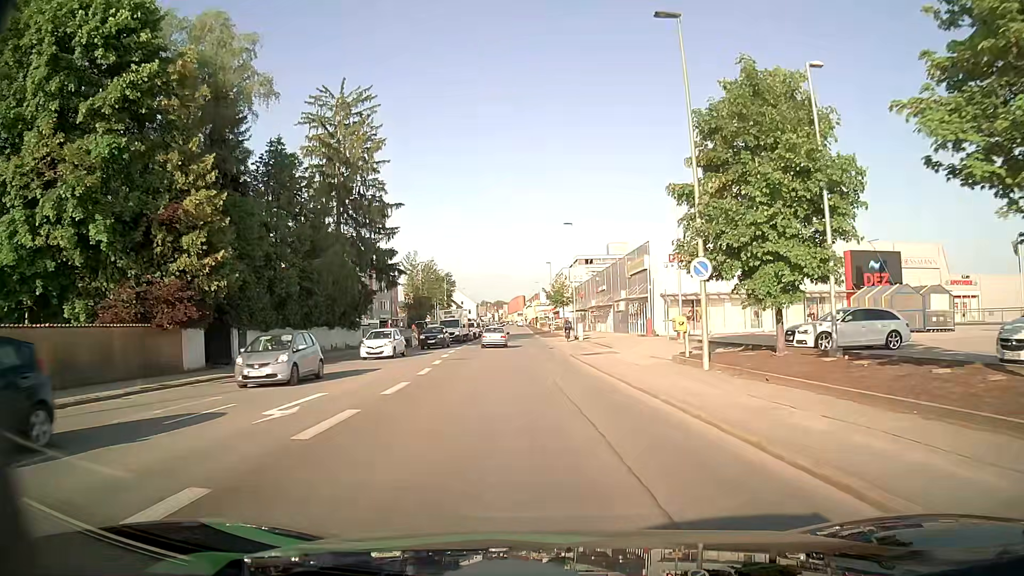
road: tertiary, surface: asphalt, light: Day
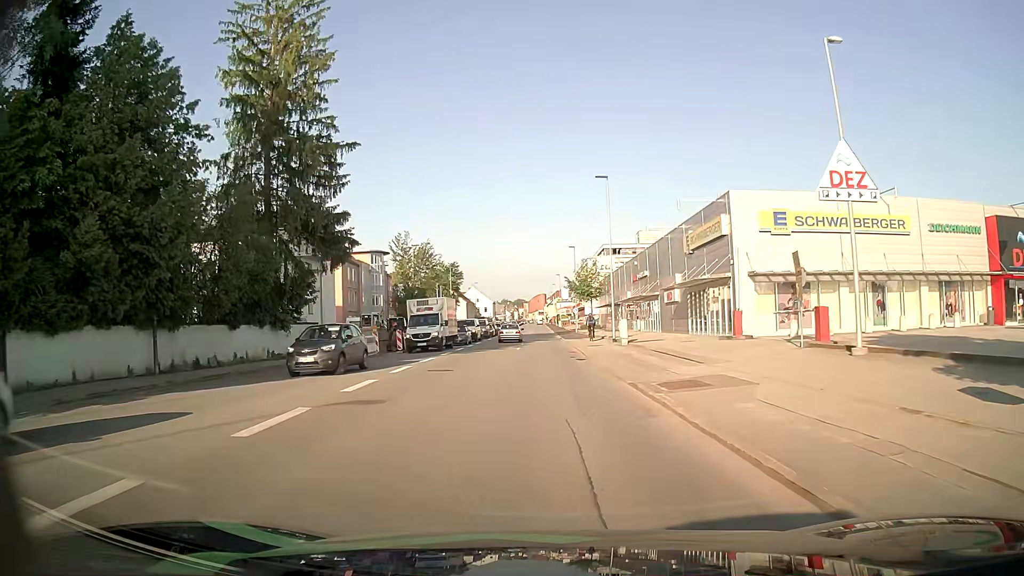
(-0.4, +18.4) m; -2°
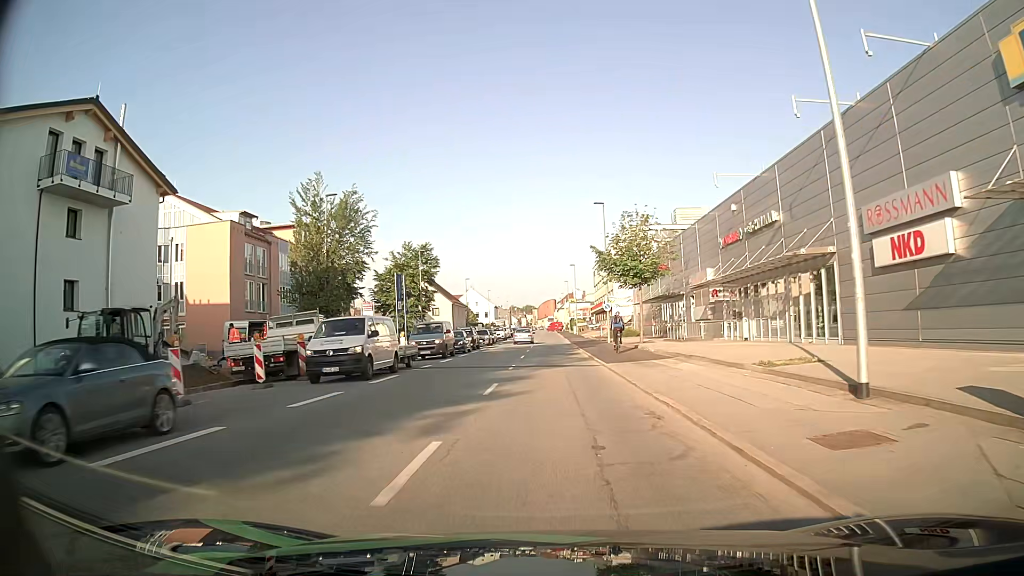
(-0.4, +32.3) m; -1°
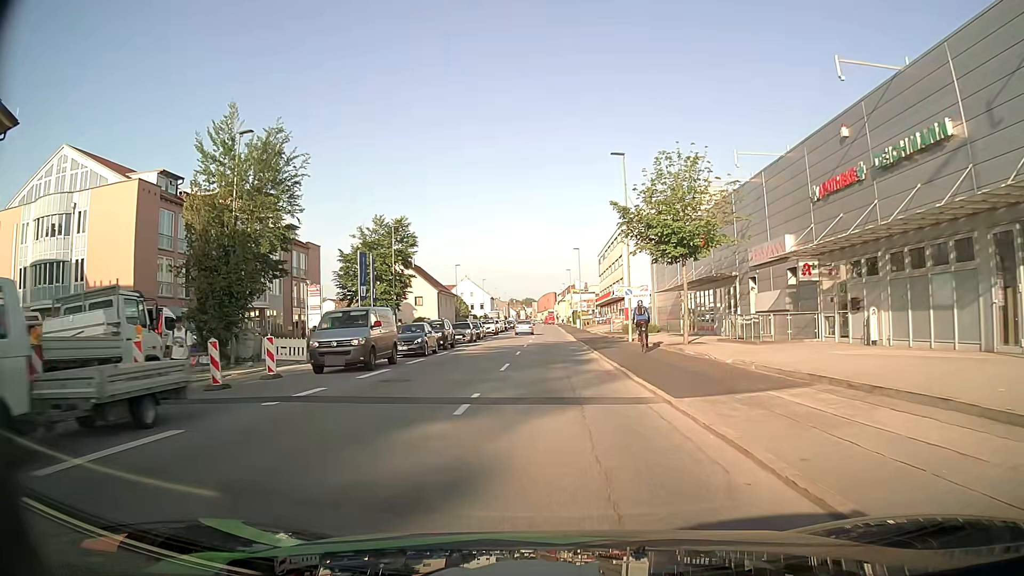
(0.0, +13.2) m; 0°
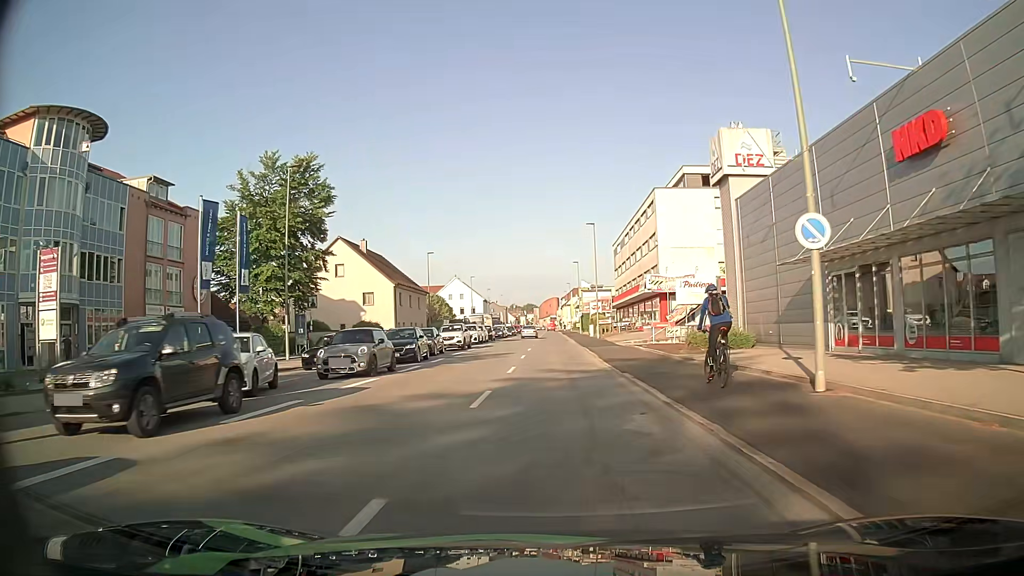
(-0.1, +25.9) m; -1°
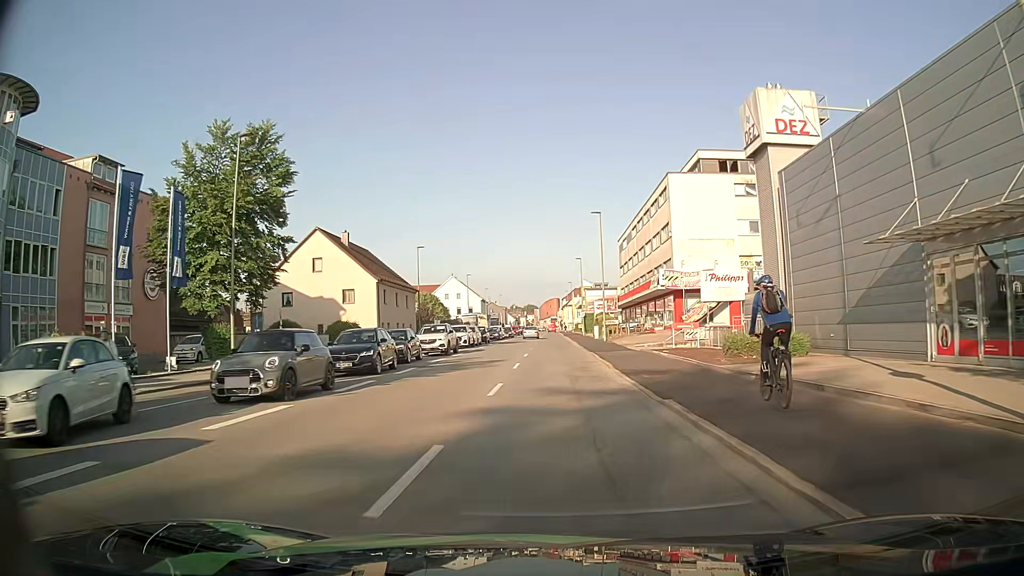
(0.0, +6.5) m; +1°
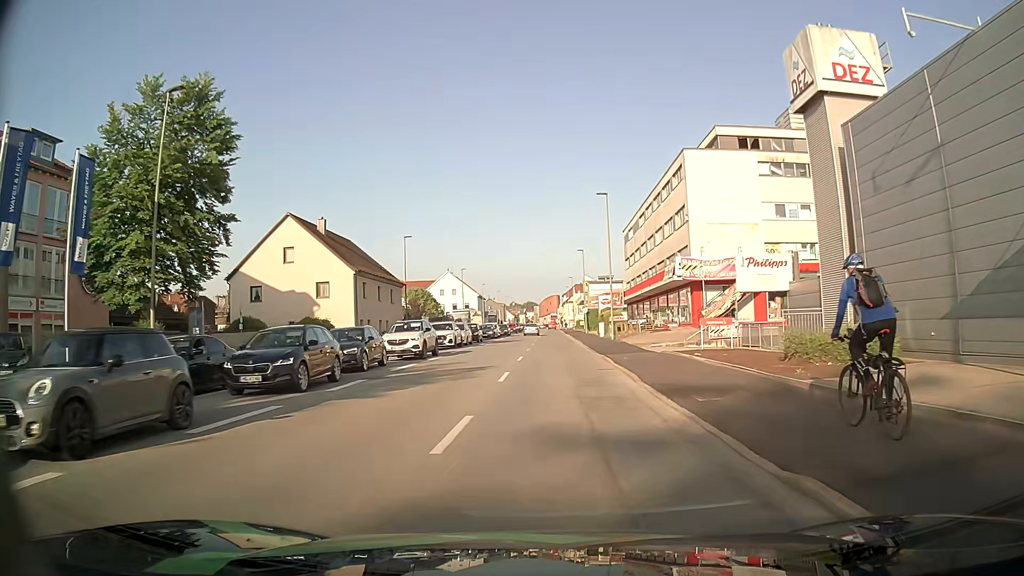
(0.0, +6.6) m; 0°
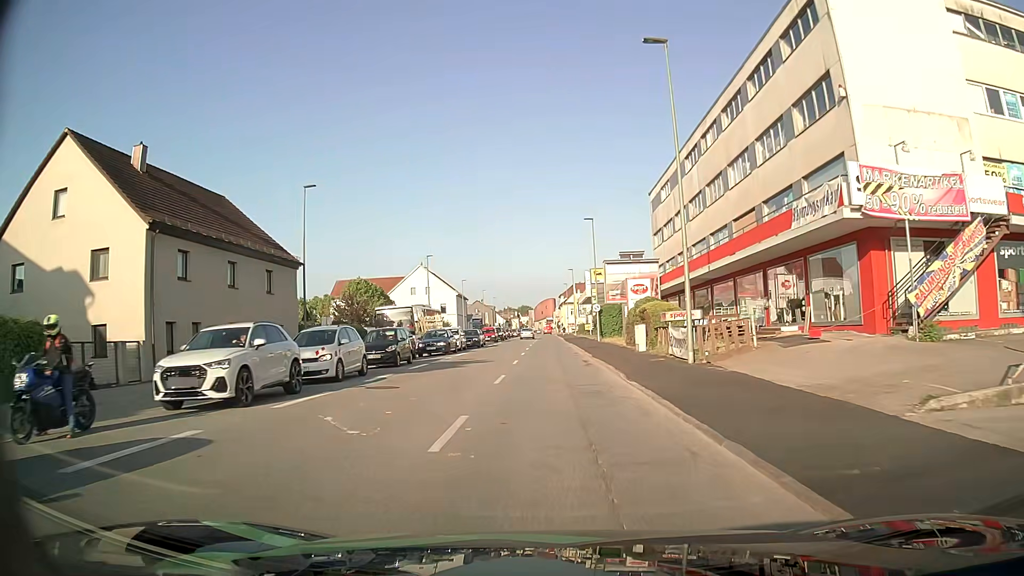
(+0.1, +26.9) m; 0°
(0, +10) (0, +20) (0, +30) (0, +40) (0, +50) (0, +60) (0, +70) (0, +80) (0, +90) (0, +100) m
